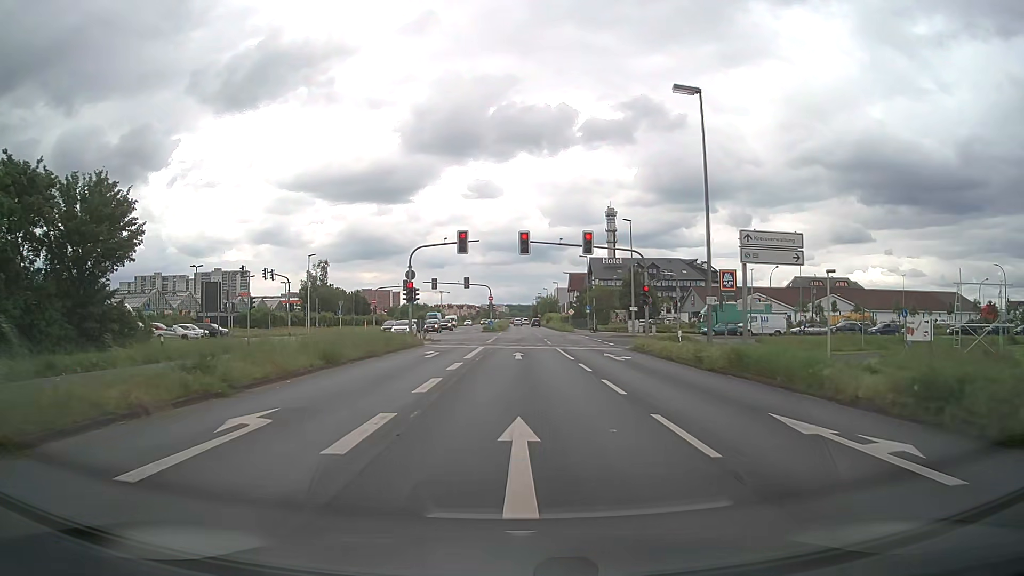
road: primary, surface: asphalt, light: Day
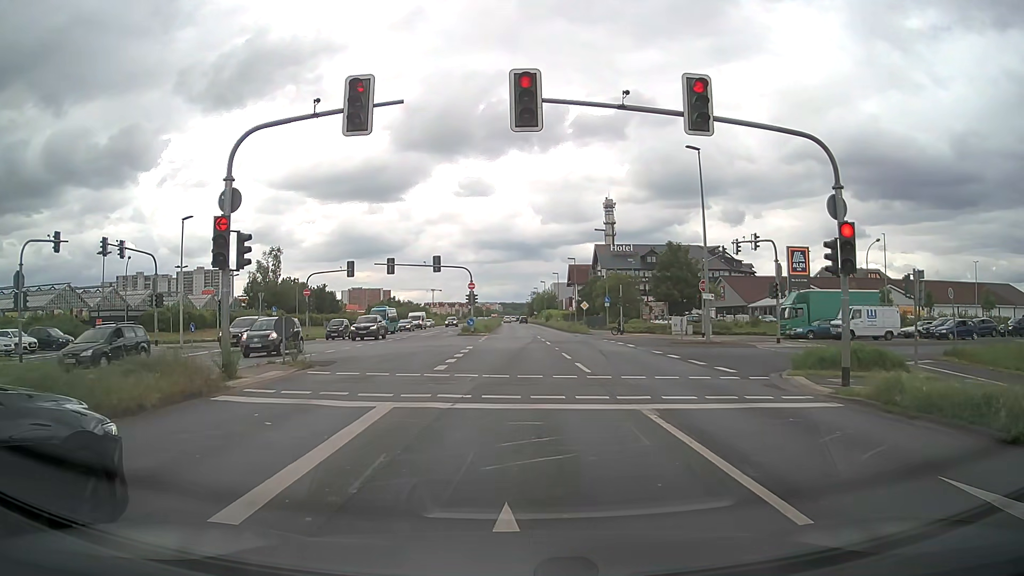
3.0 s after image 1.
(-0.1, +23.7) m; +1°
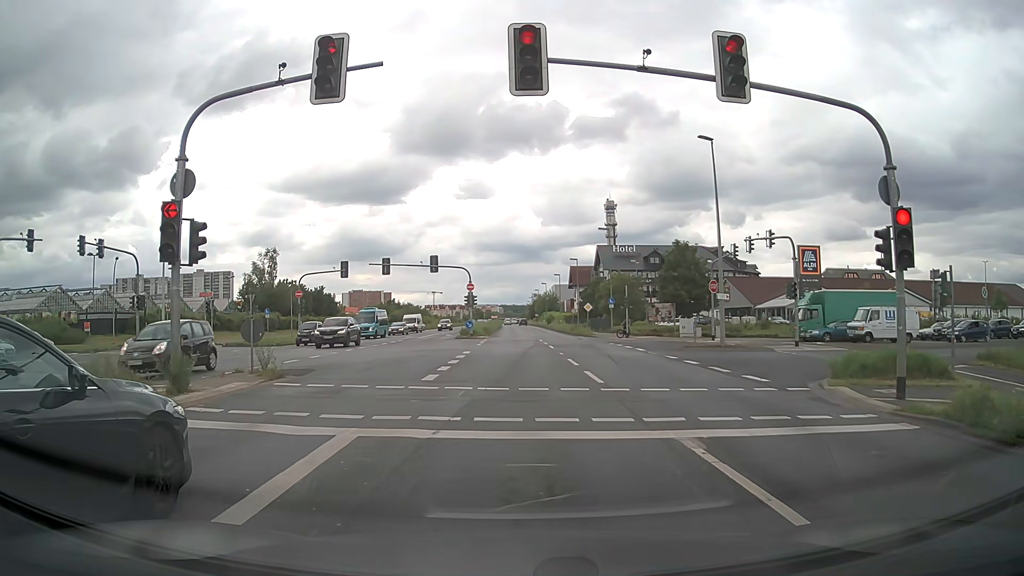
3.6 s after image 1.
(0.0, +2.2) m; 0°
(0, +10) (0, +20) (0, +30) (0, +40) (0, +50) (0, +60) (0, +70) (-1, +80) (-1, +90) (-1, +100) m
